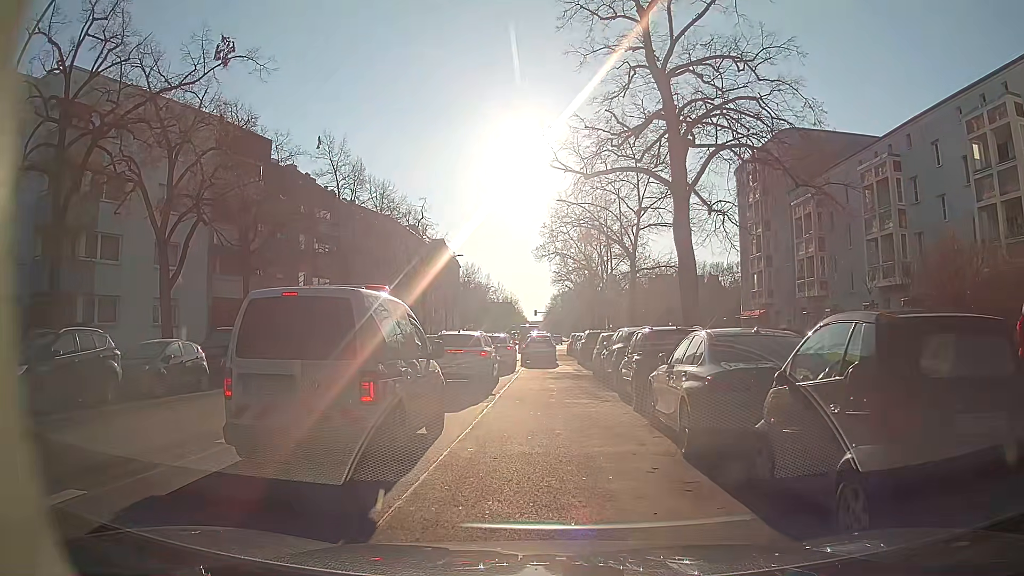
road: secondary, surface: asphalt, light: Day
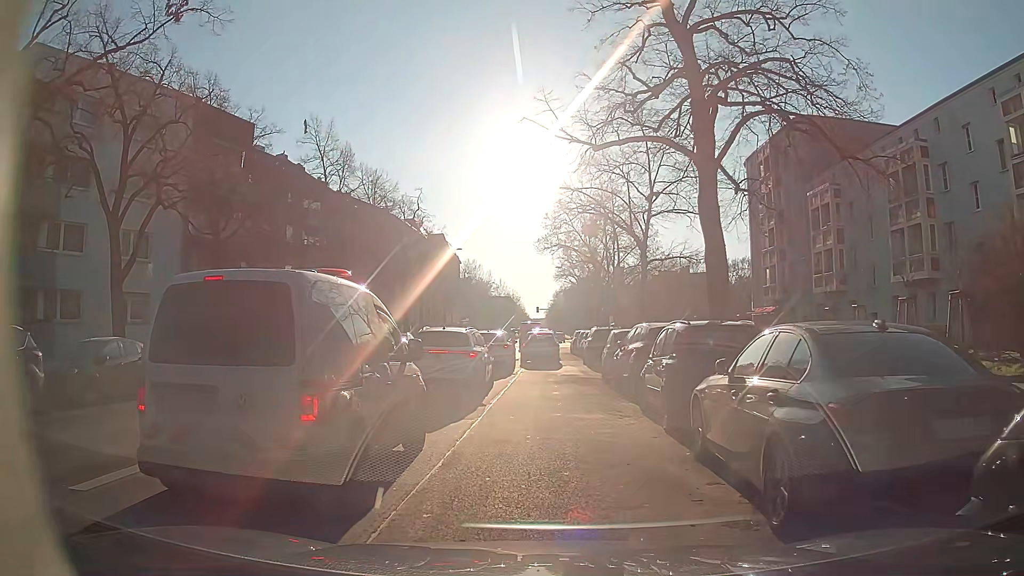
(+0.1, +3.0) m; +1°
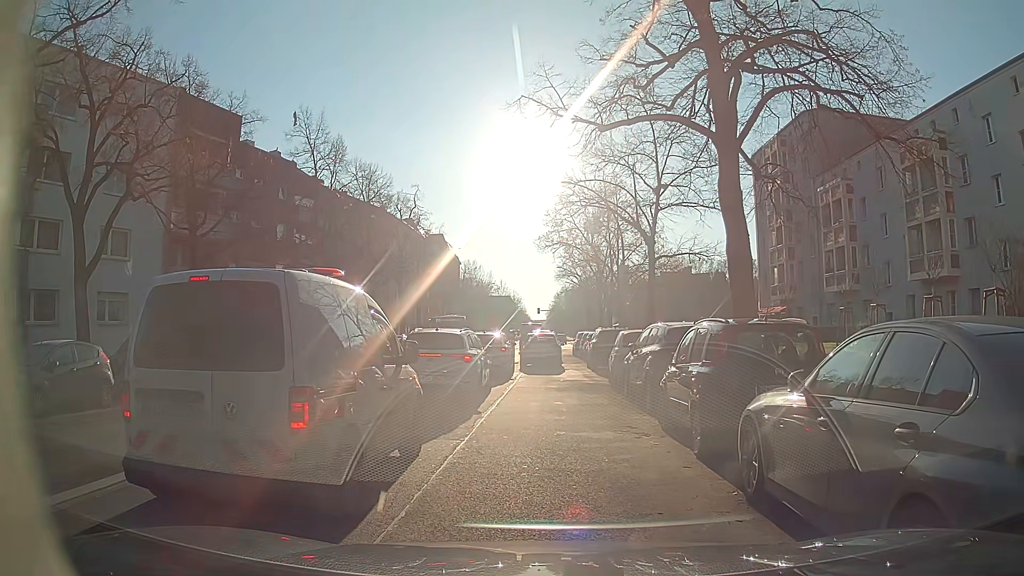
(0.0, +1.8) m; +2°
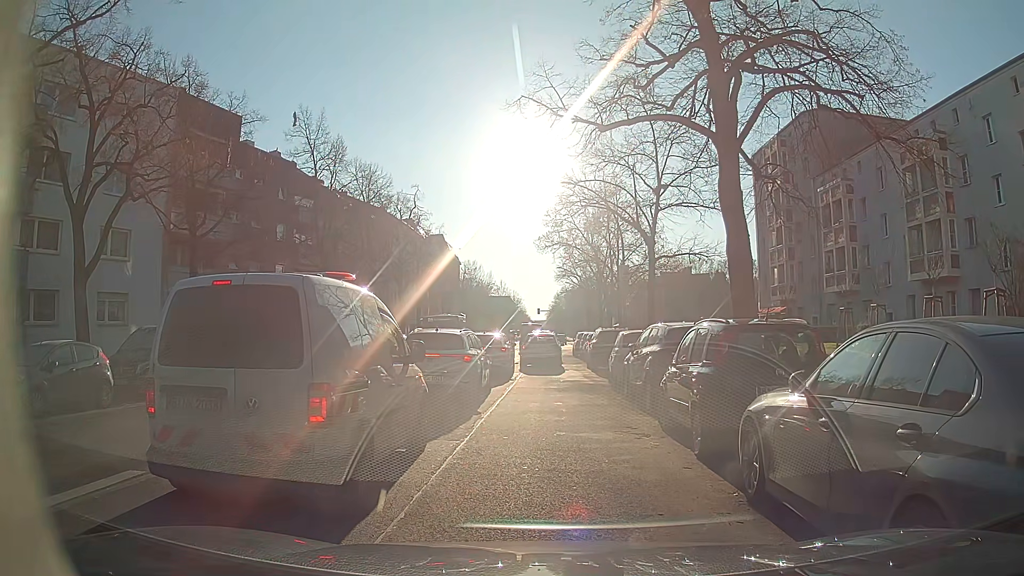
(0.0, 0.0) m; 0°
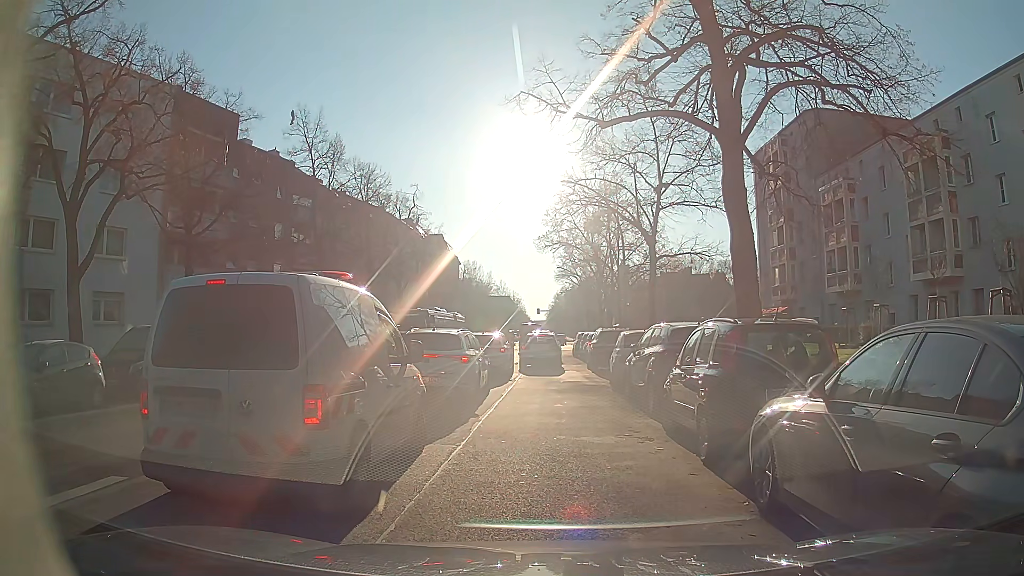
(0.0, +0.3) m; 0°
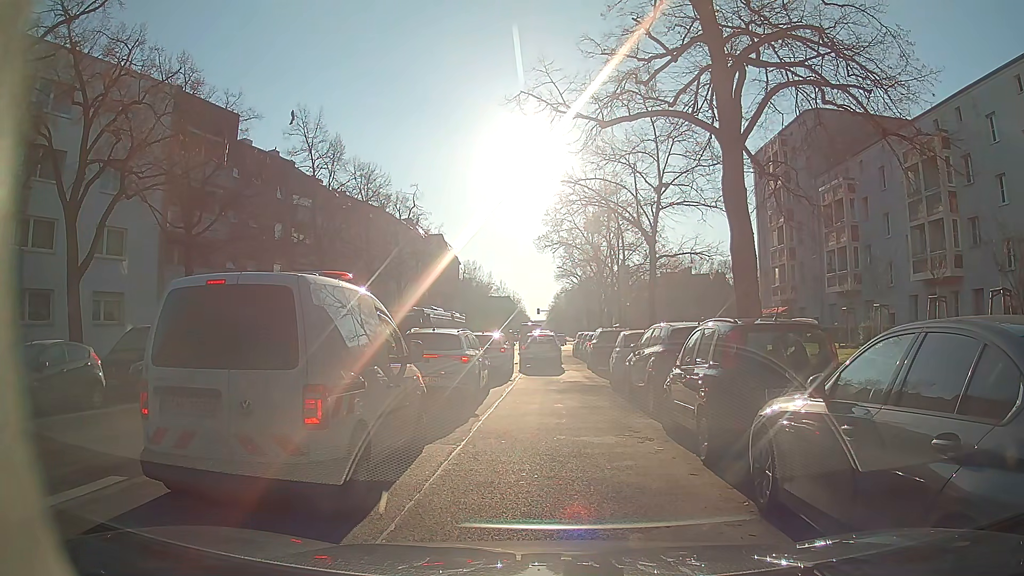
(0.0, 0.0) m; 0°
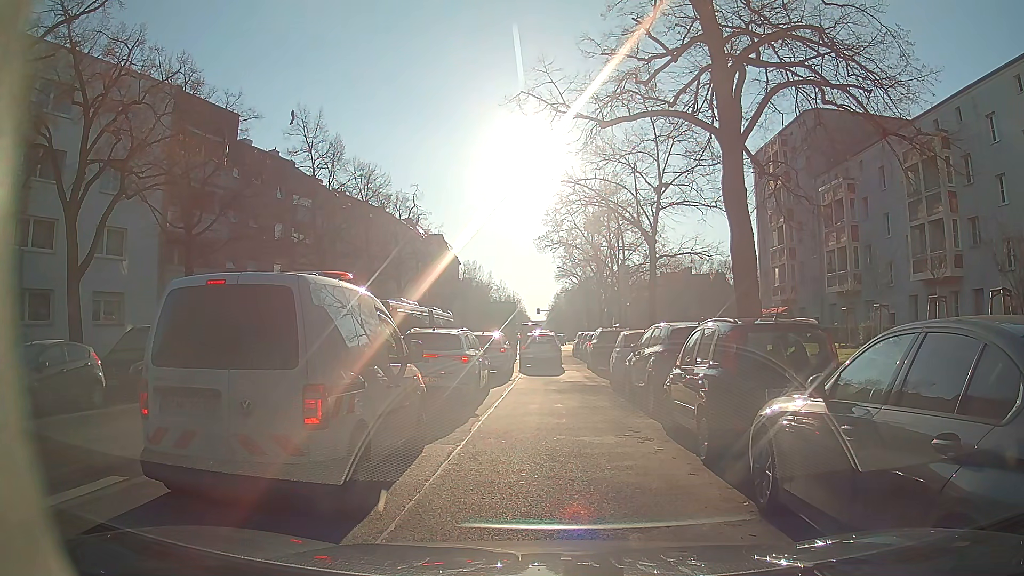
(0.0, 0.0) m; 0°
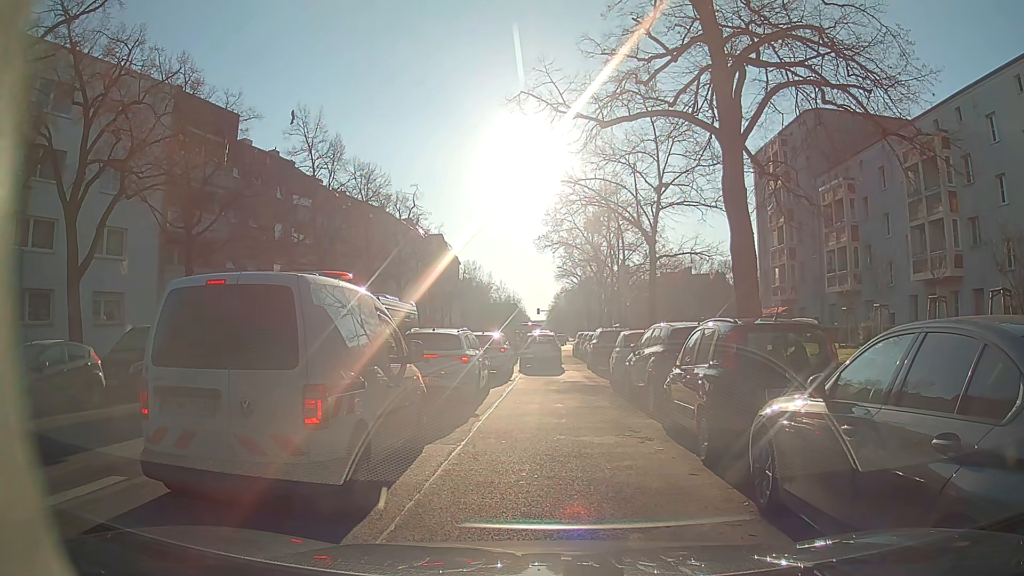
(0.0, 0.0) m; 0°
